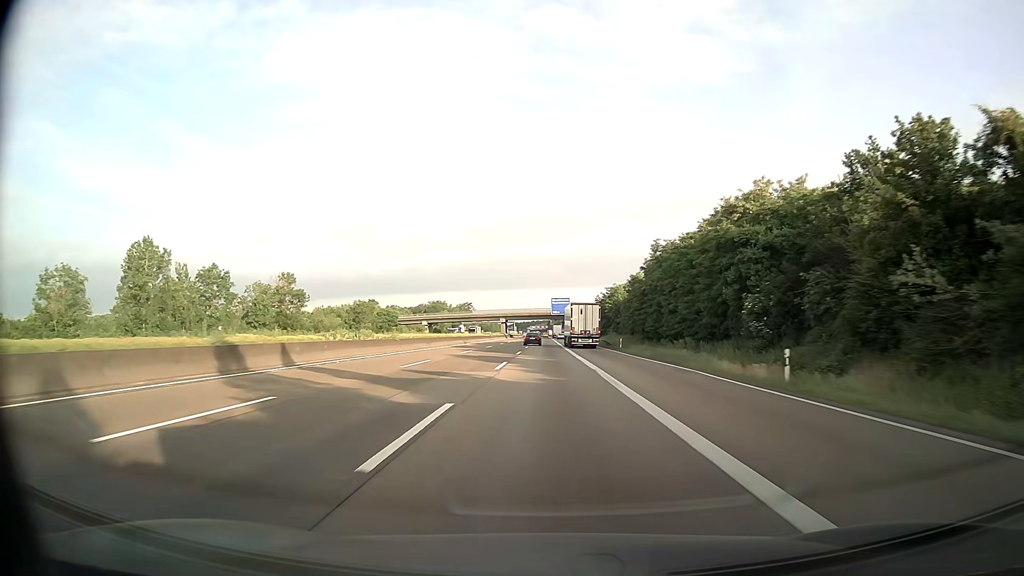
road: motorway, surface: asphalt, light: Day
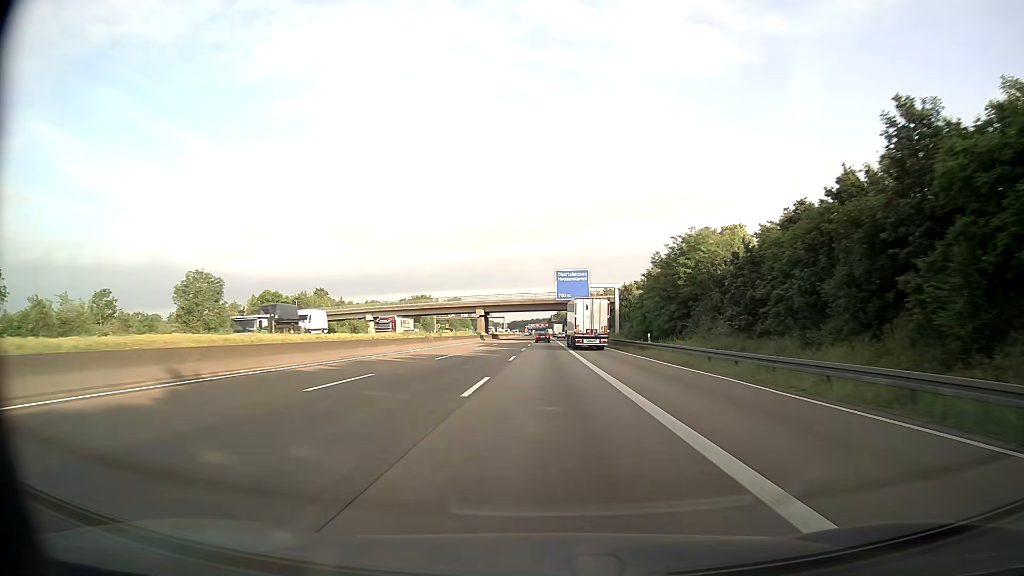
(-0.3, +64.5) m; 0°
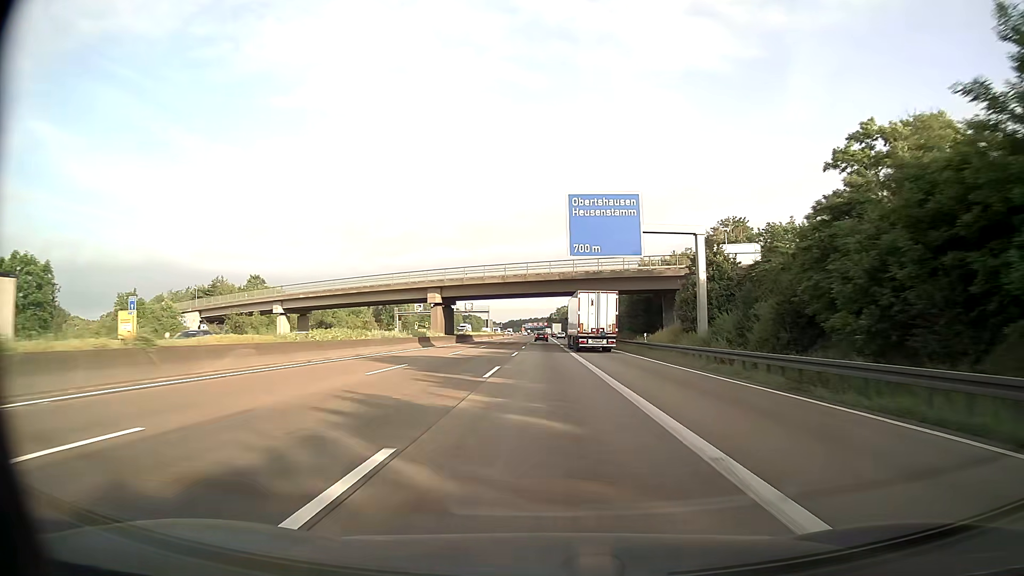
(0.0, +48.5) m; 0°
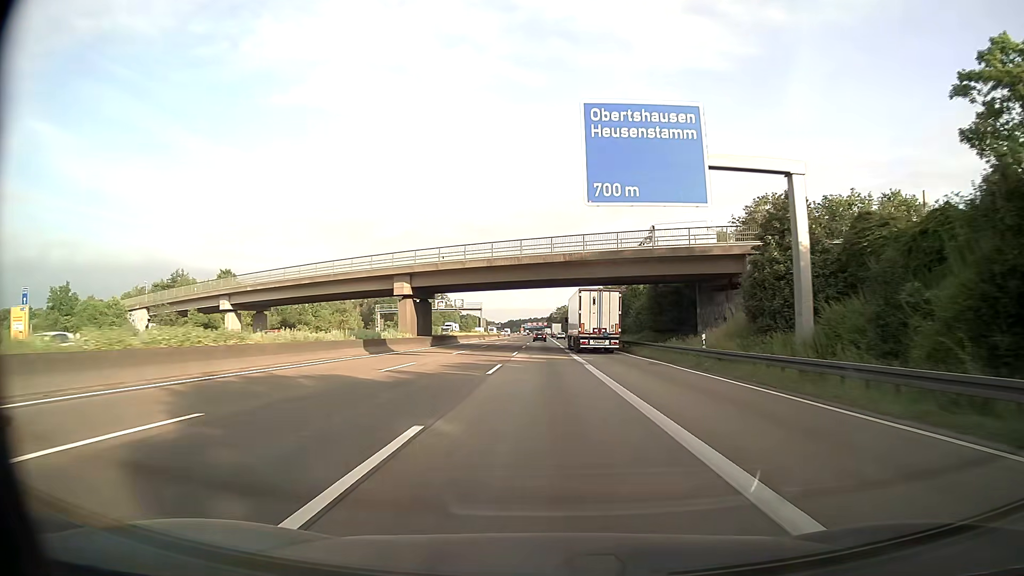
(0.0, +16.2) m; 0°
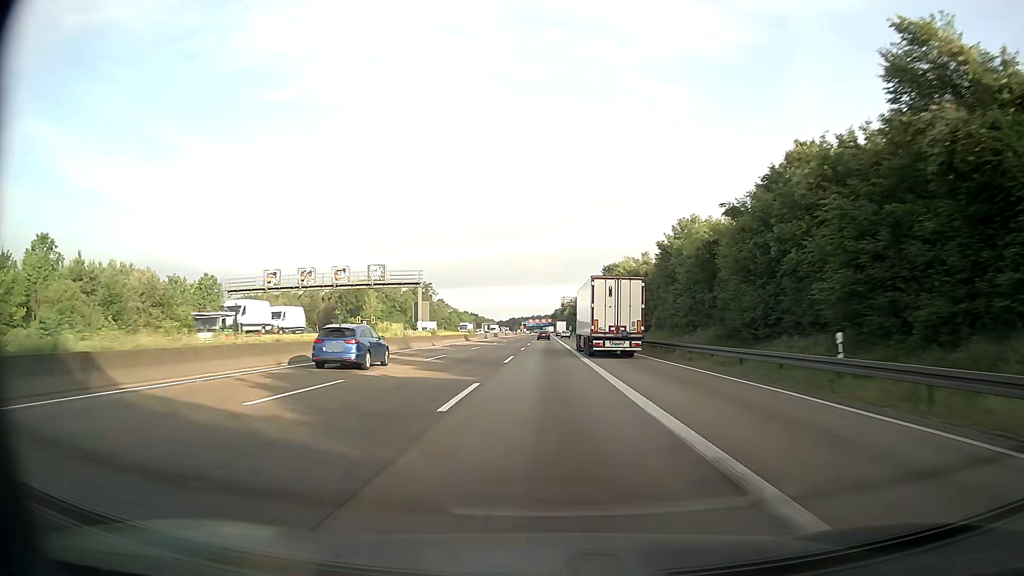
(-0.2, +64.6) m; 0°
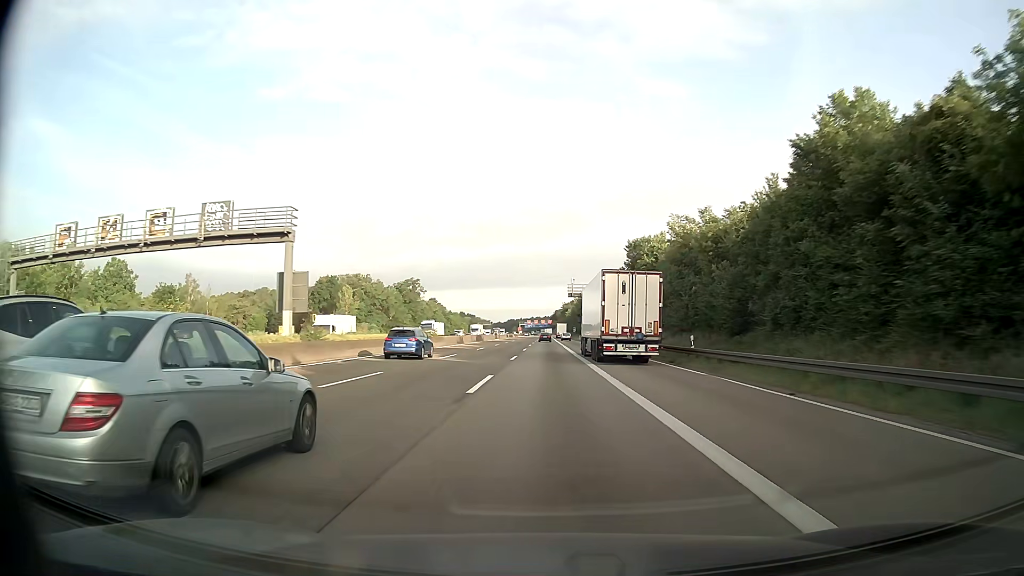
(-0.2, +32.3) m; 0°
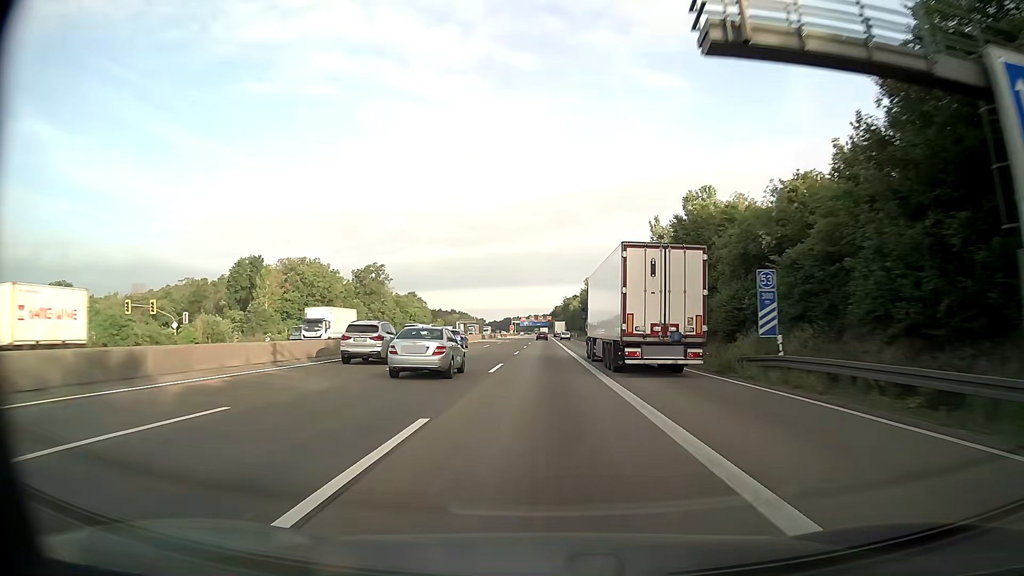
(+0.1, +64.6) m; 0°
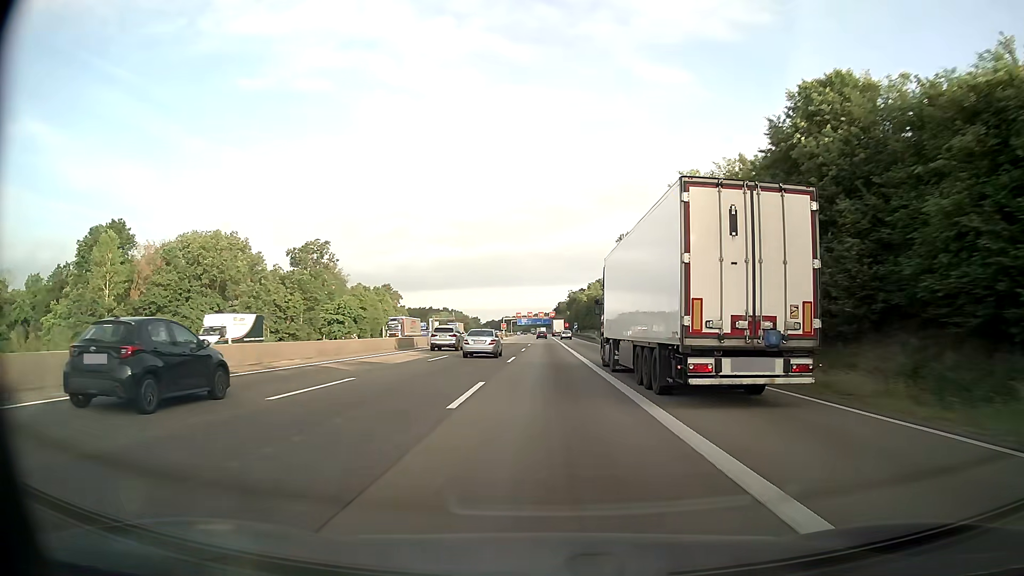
(-0.1, +64.6) m; 0°
